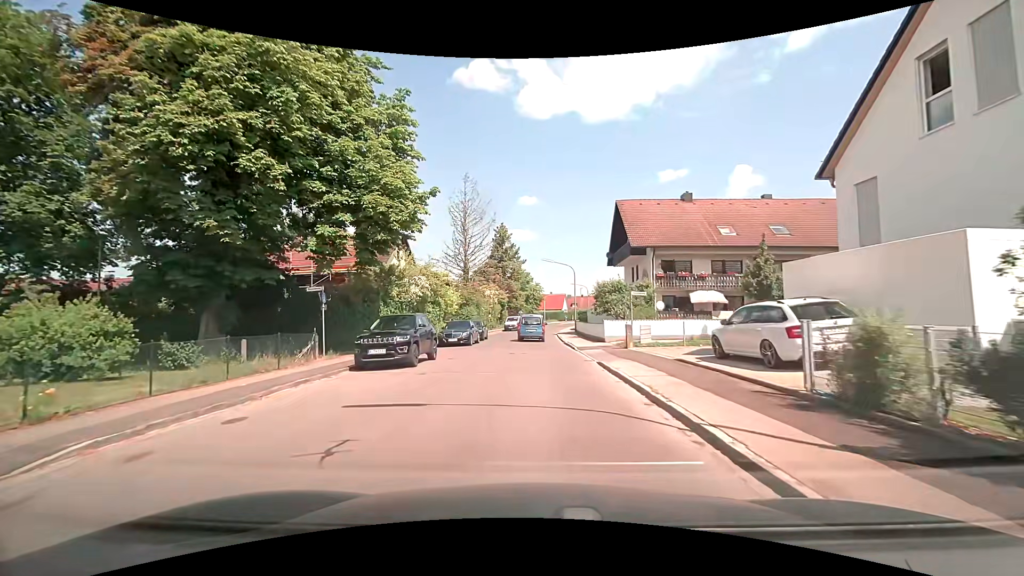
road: unclassified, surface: asphalt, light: Day
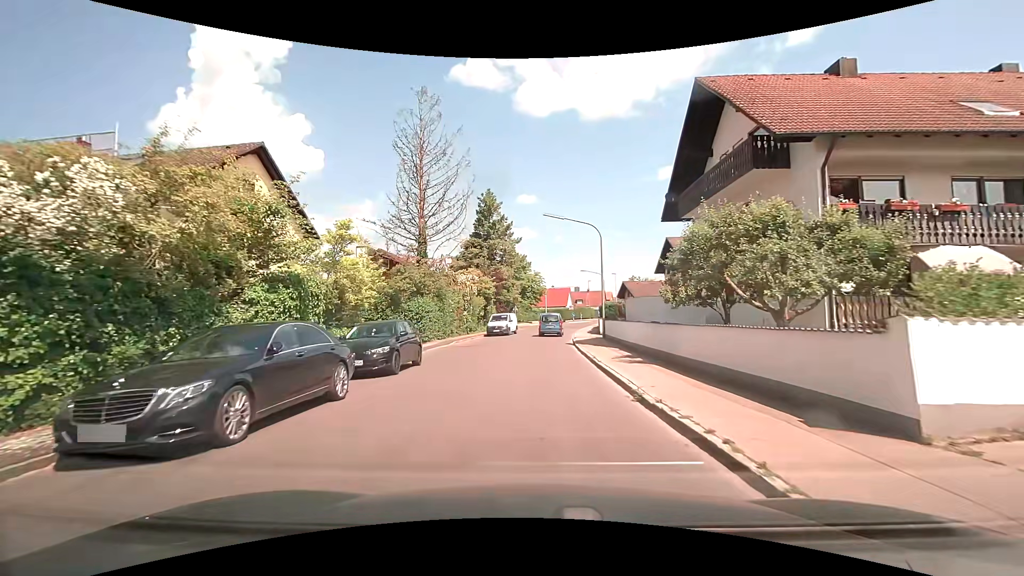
(+0.1, +22.4) m; 0°
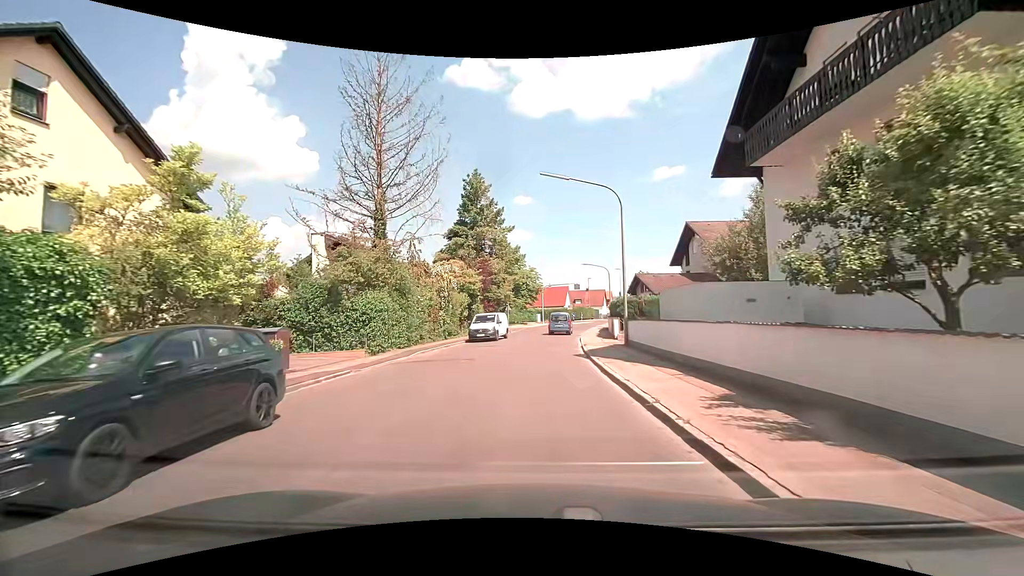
(+0.1, +9.0) m; +1°
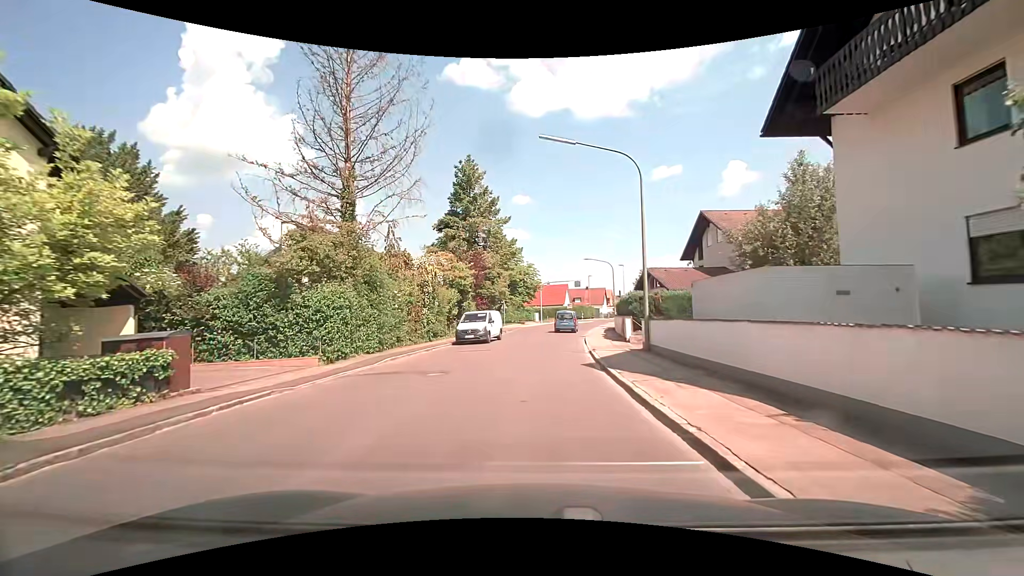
(0.0, +4.5) m; -1°
